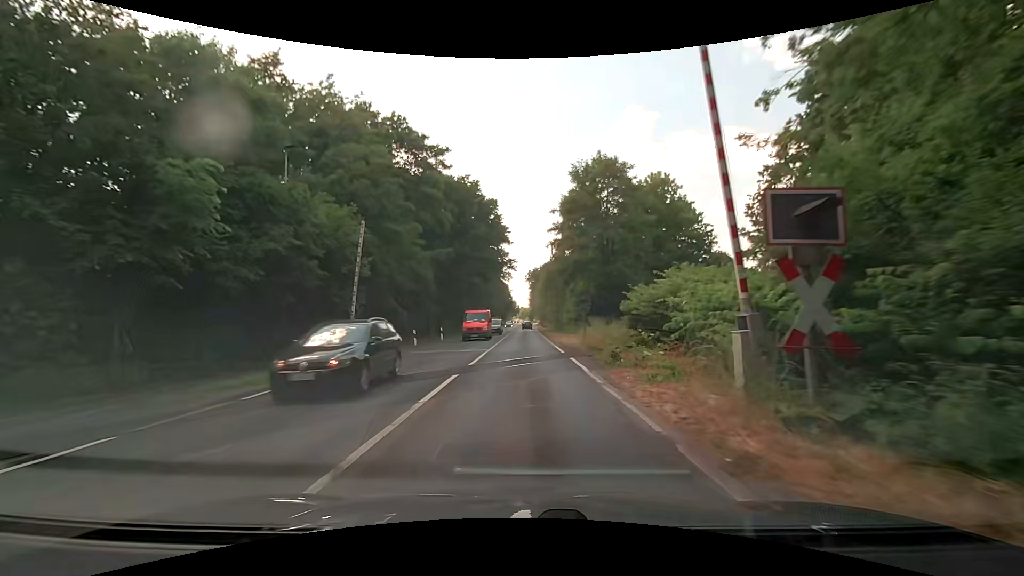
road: secondary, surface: asphalt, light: Day
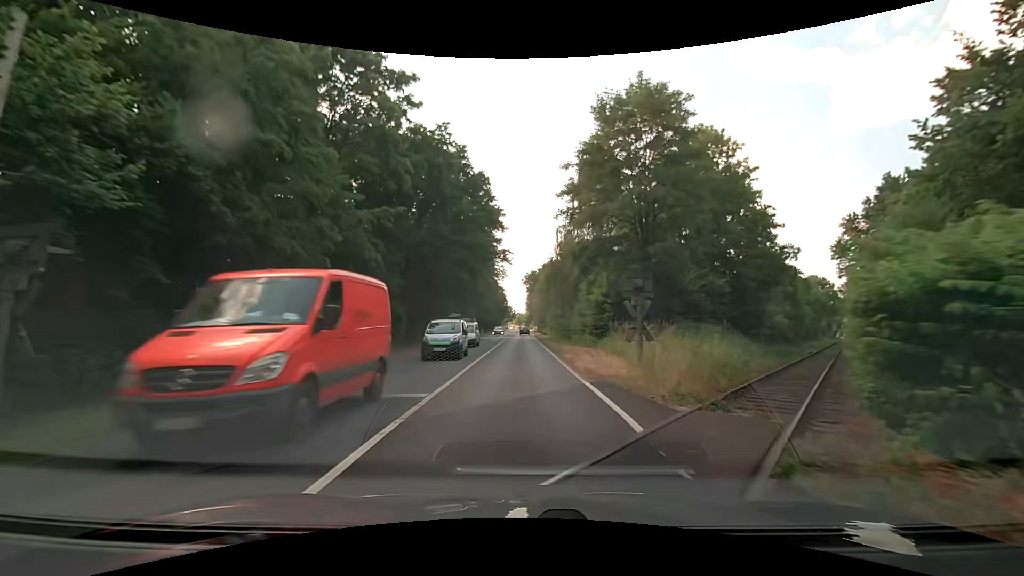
(-0.1, +14.6) m; 0°
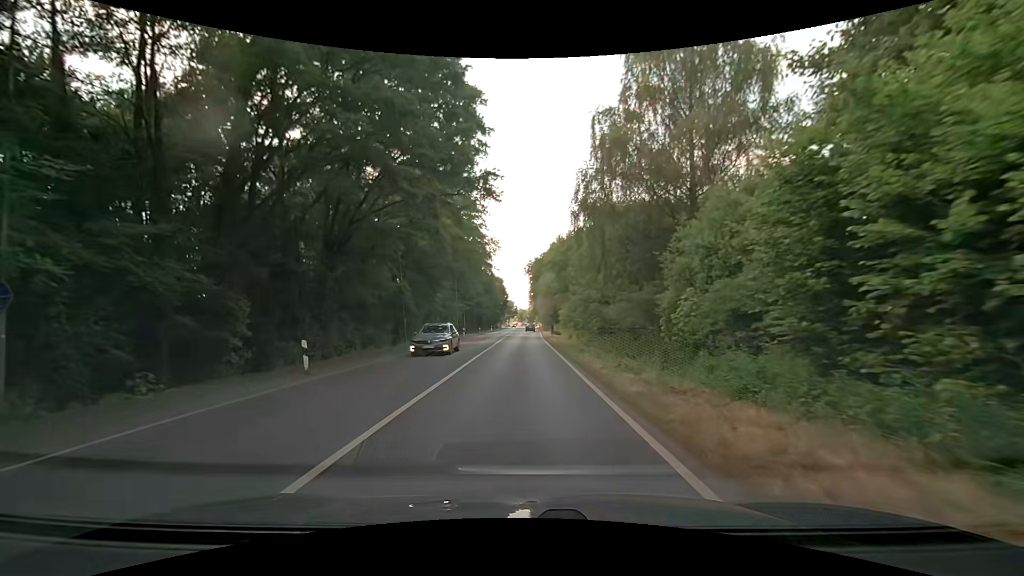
(+0.1, +28.9) m; 0°
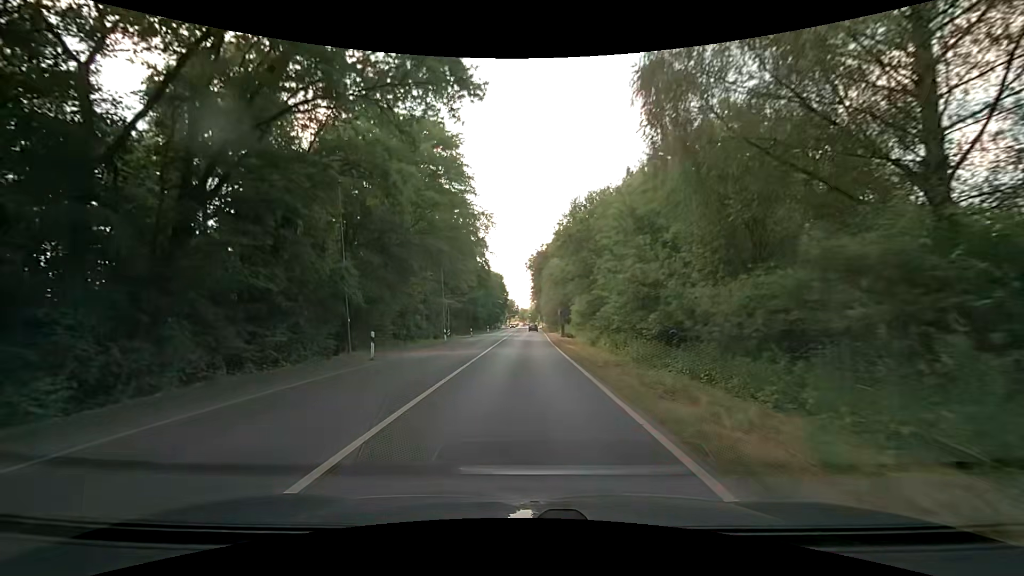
(-0.1, +14.2) m; -2°
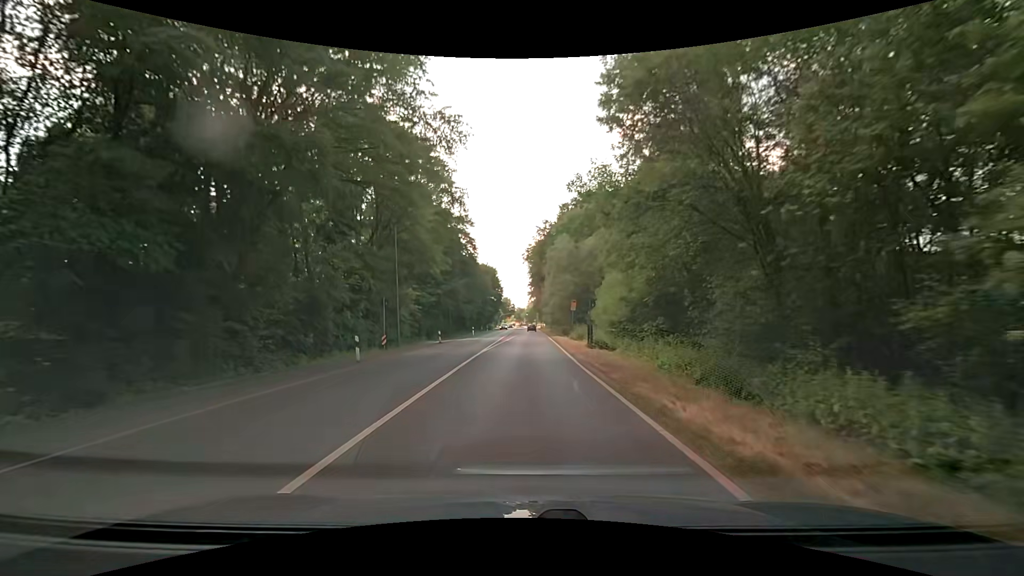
(+0.5, +21.1) m; +1°
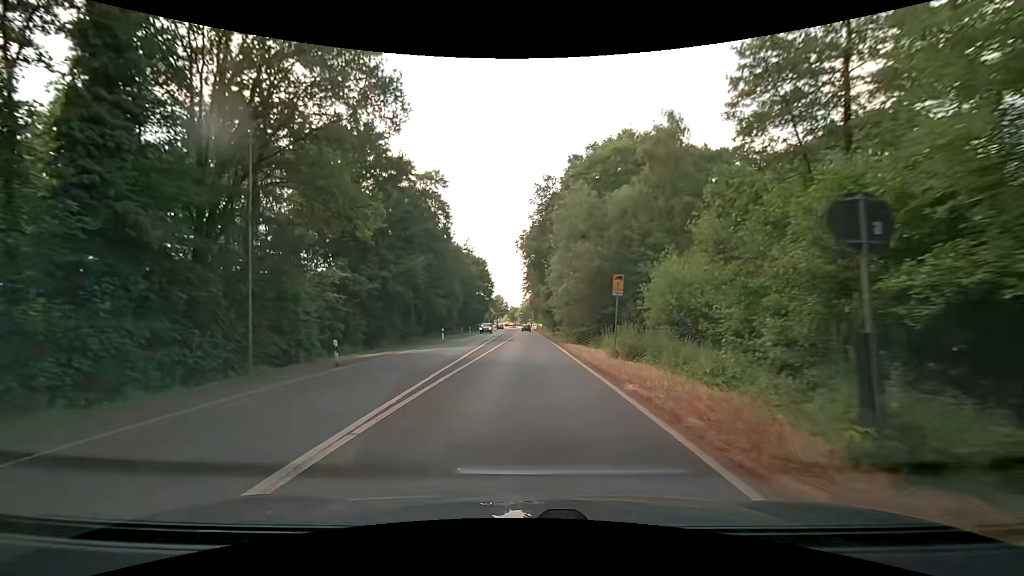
(+0.3, +21.3) m; +1°
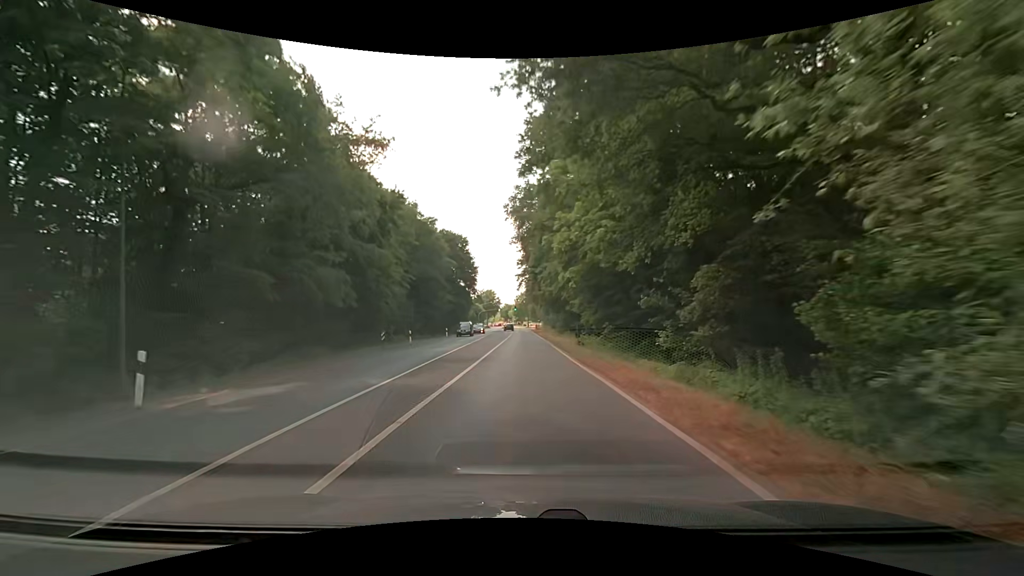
(+0.3, +36.5) m; 0°
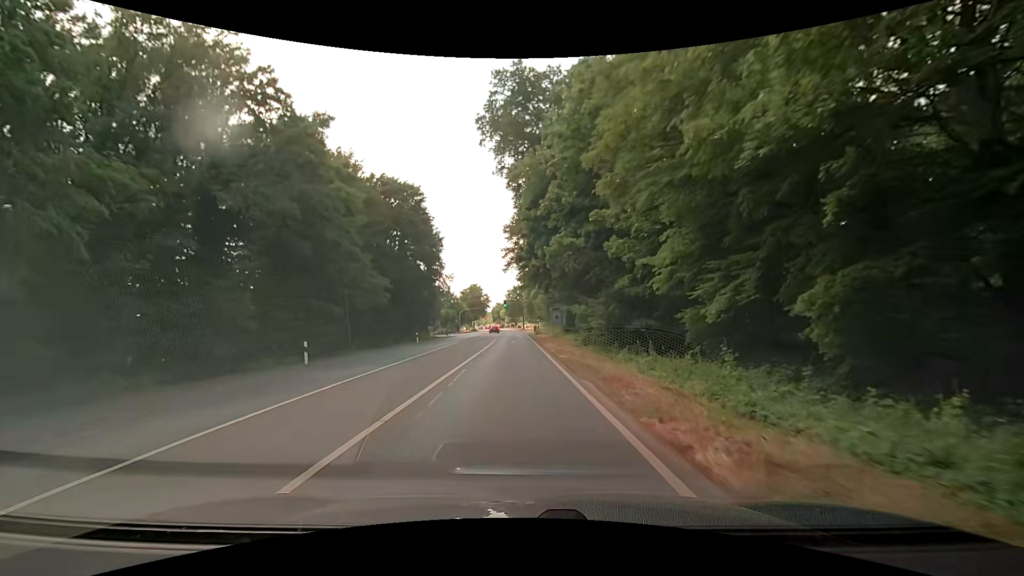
(+0.5, +36.6) m; 0°
(0, +10) (0, +20) (0, +30) (-1, +40) (-2, +50) (-3, +60) (-4, +70) (-5, +80) (-5, +90) (-5, +100) m
